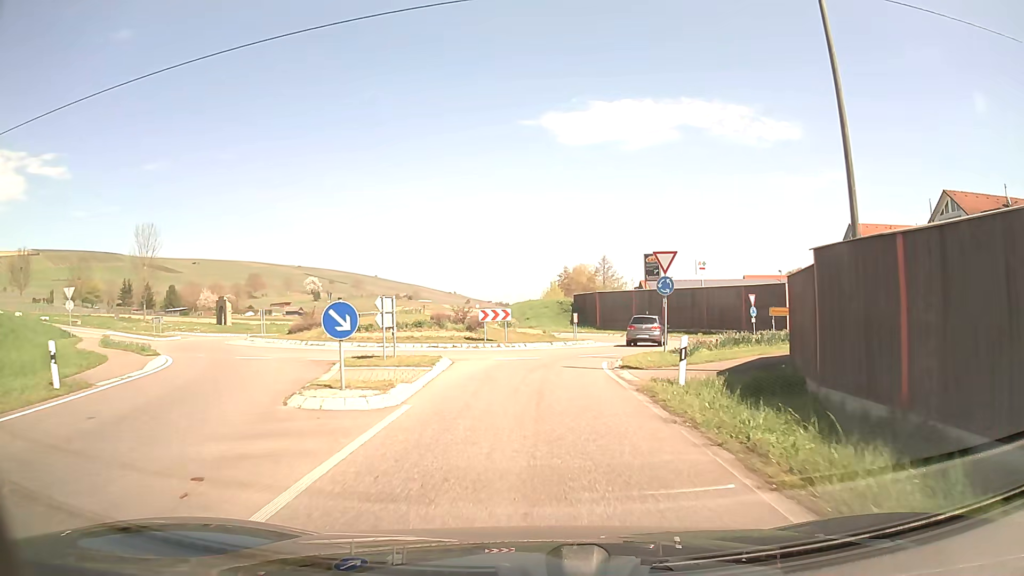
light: Day
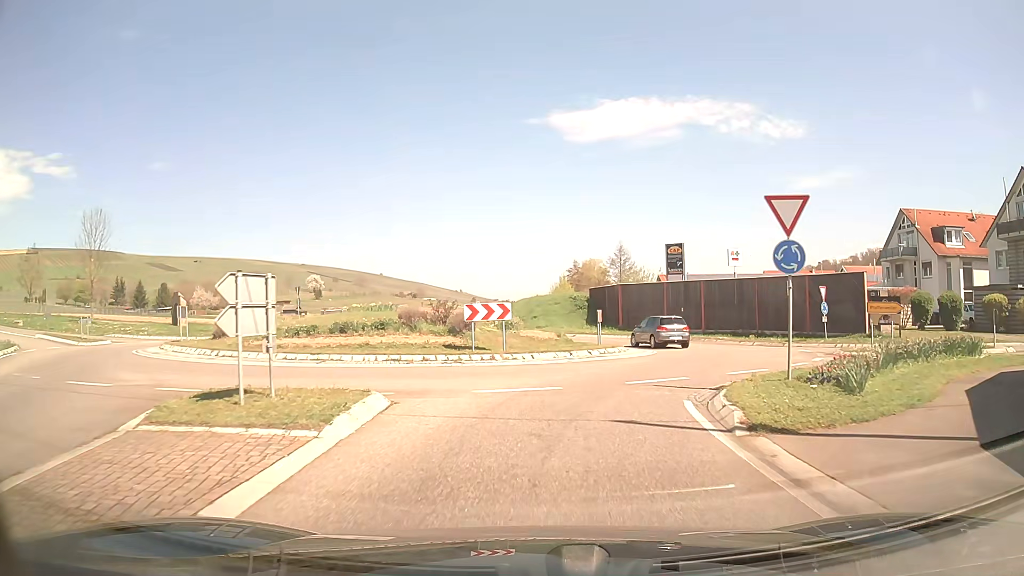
(0.0, +9.8) m; 0°
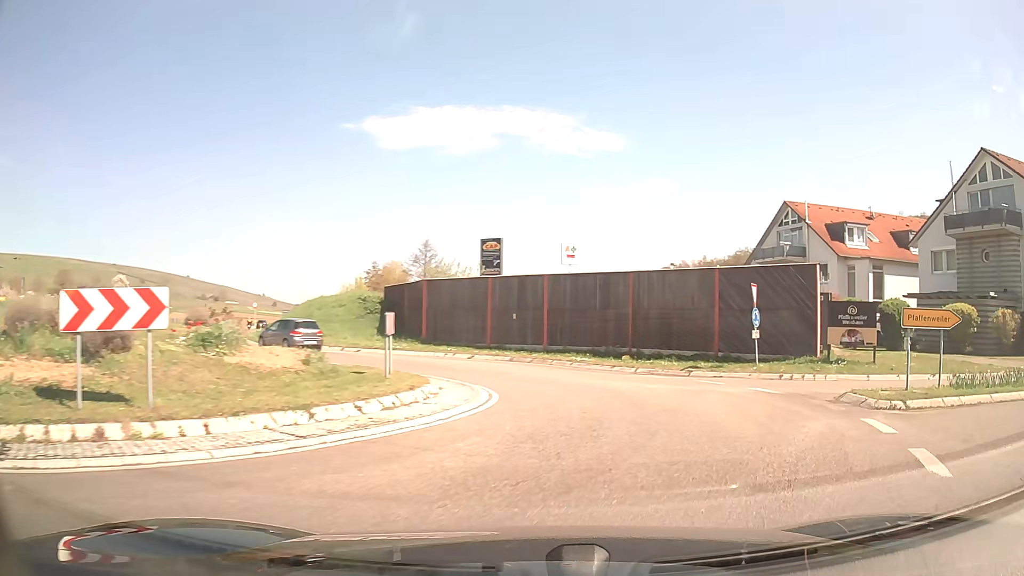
(+1.1, +12.8) m; +17°
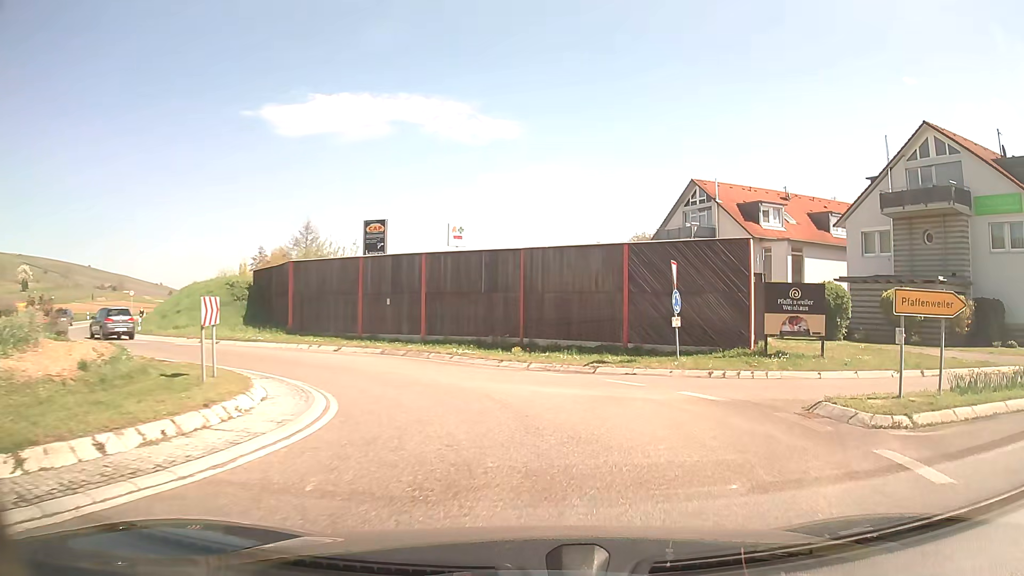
(+0.4, +3.9) m; +9°
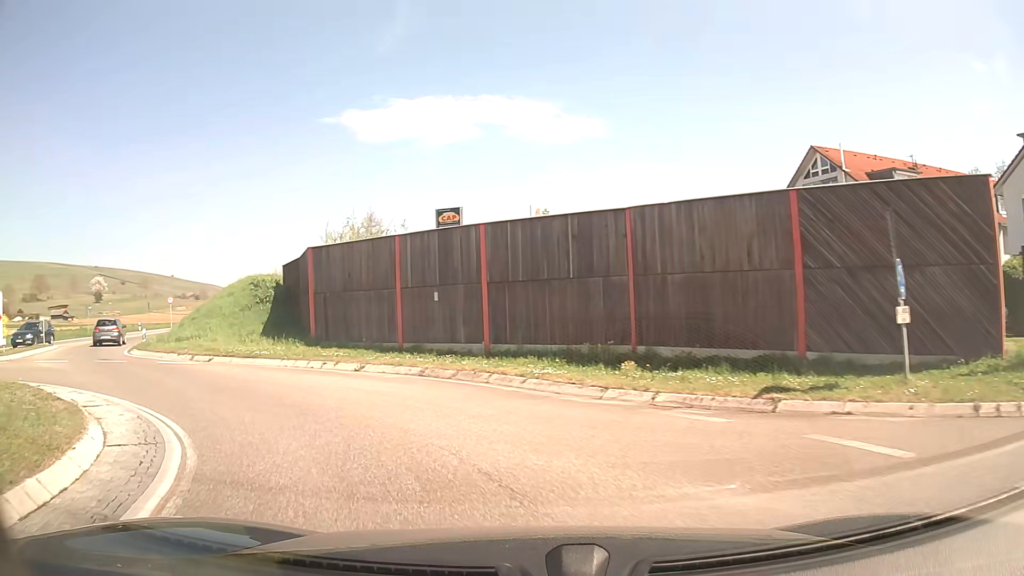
(-0.2, +8.0) m; -8°
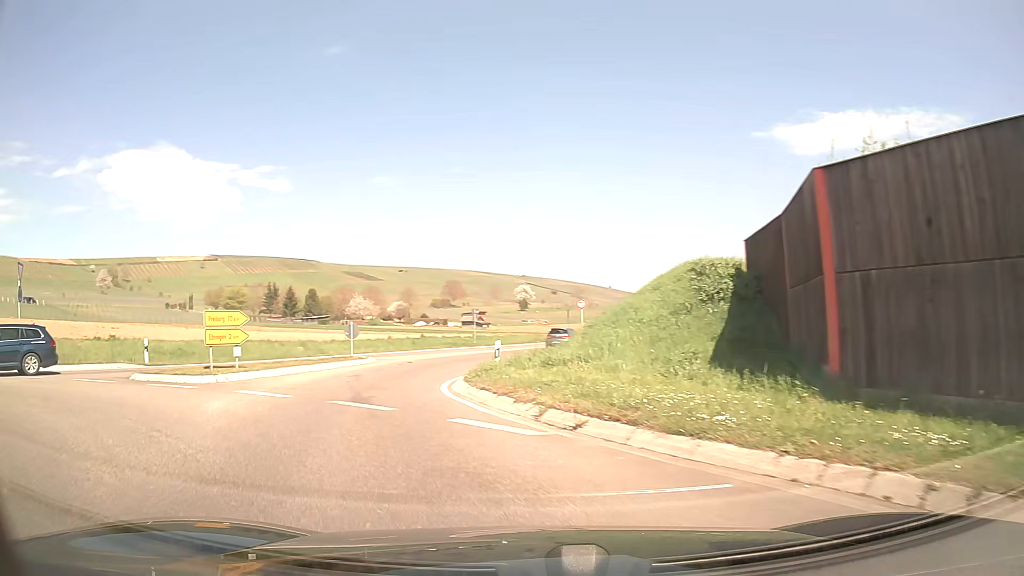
(-4.0, +12.0) m; -38°
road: primary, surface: asphalt
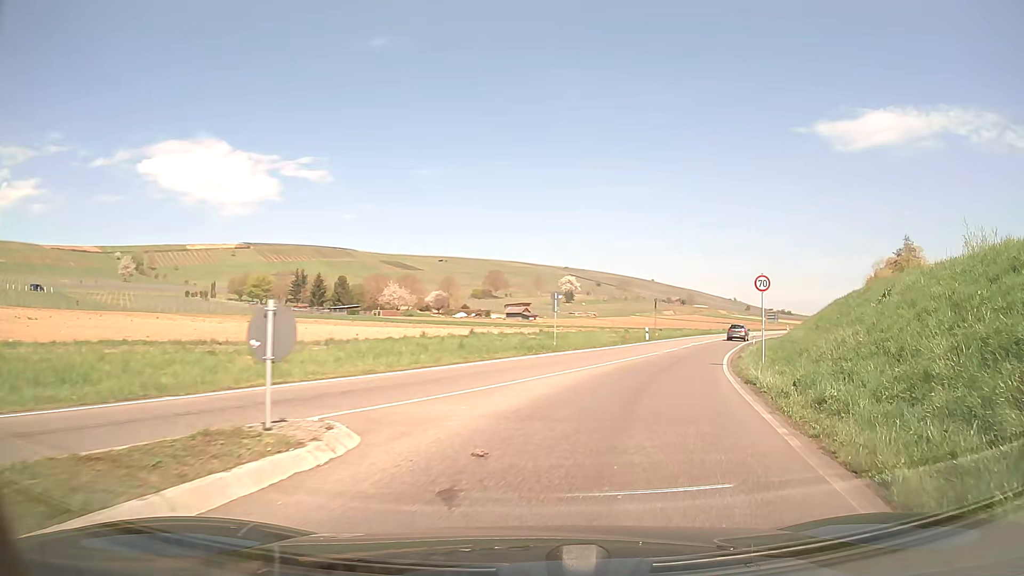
(-3.4, +18.1) m; -2°
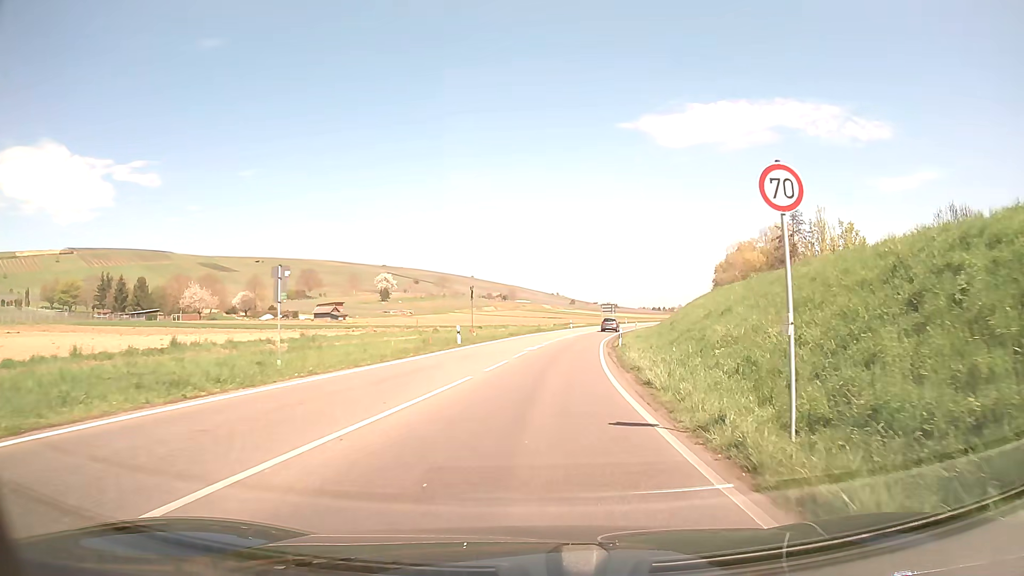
(+2.7, +16.2) m; +15°
(0, +10) (+1, +20) (+2, +30) (+3, +40) (+4, +50) (+6, +60) (+7, +70) (+9, +79) (+12, +89) (+14, +99) m
